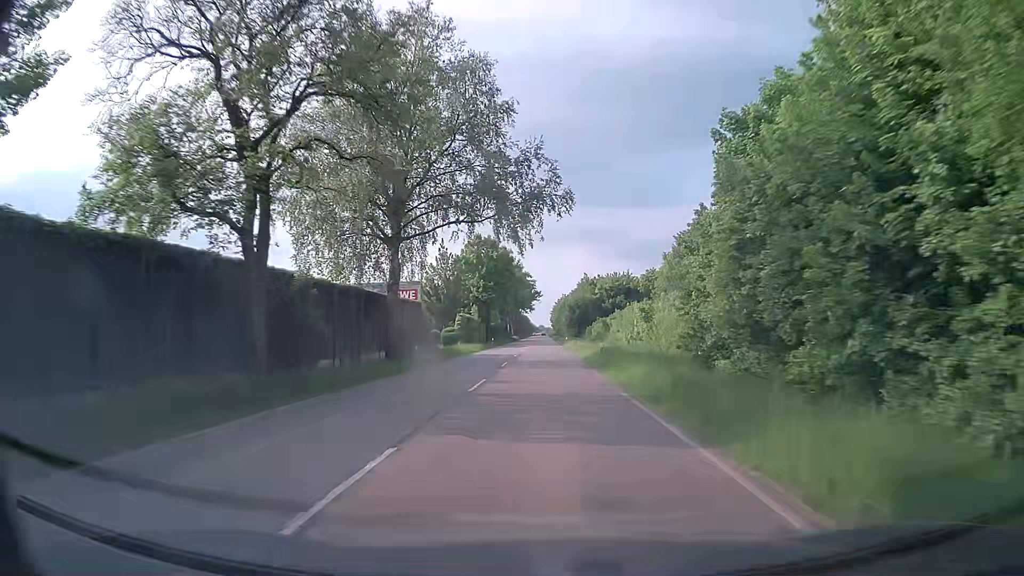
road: secondary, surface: asphalt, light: Day
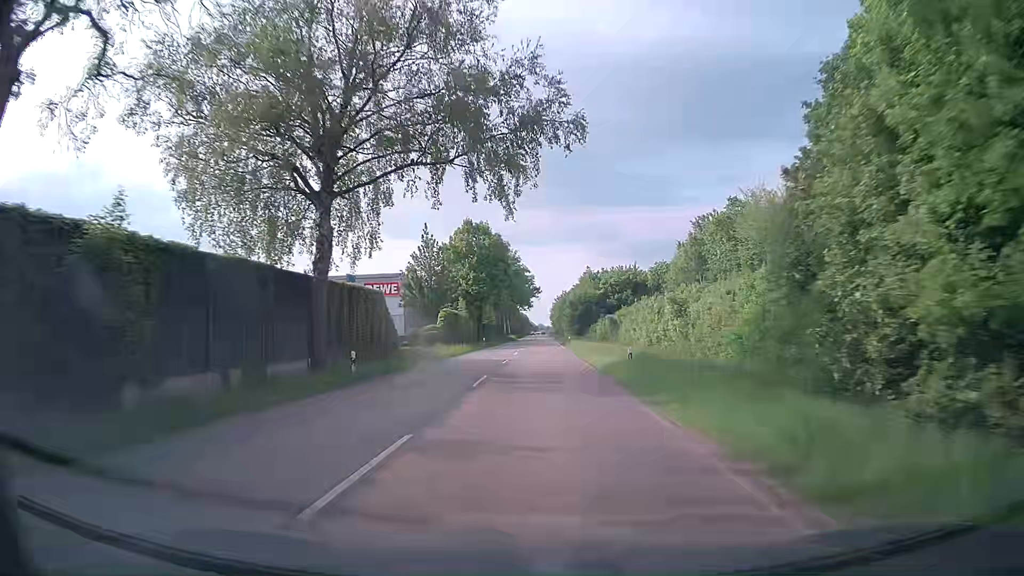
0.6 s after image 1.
(+0.1, +11.0) m; +1°
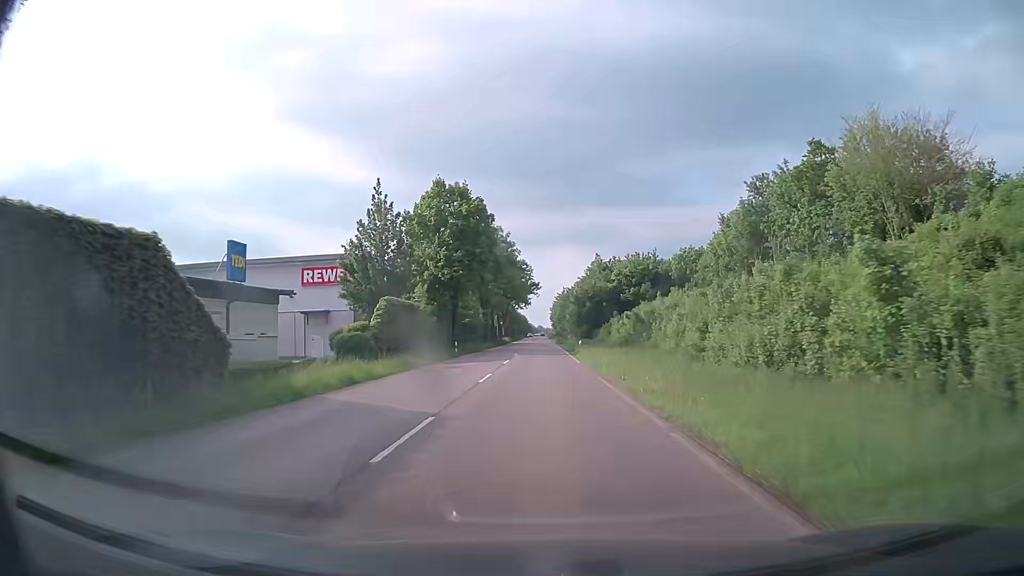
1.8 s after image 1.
(-0.1, +21.9) m; 0°
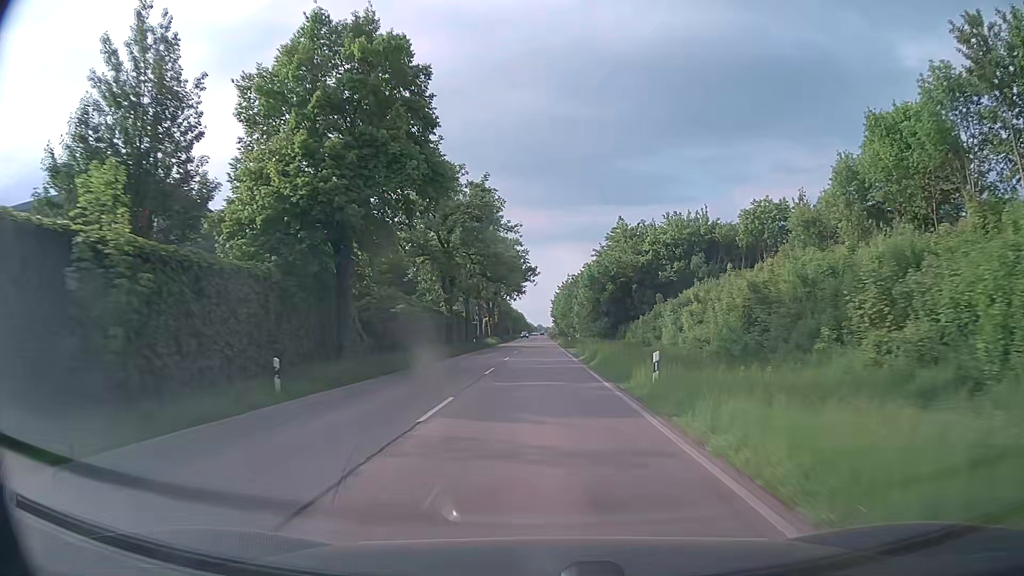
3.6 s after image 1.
(-0.1, +32.8) m; 0°
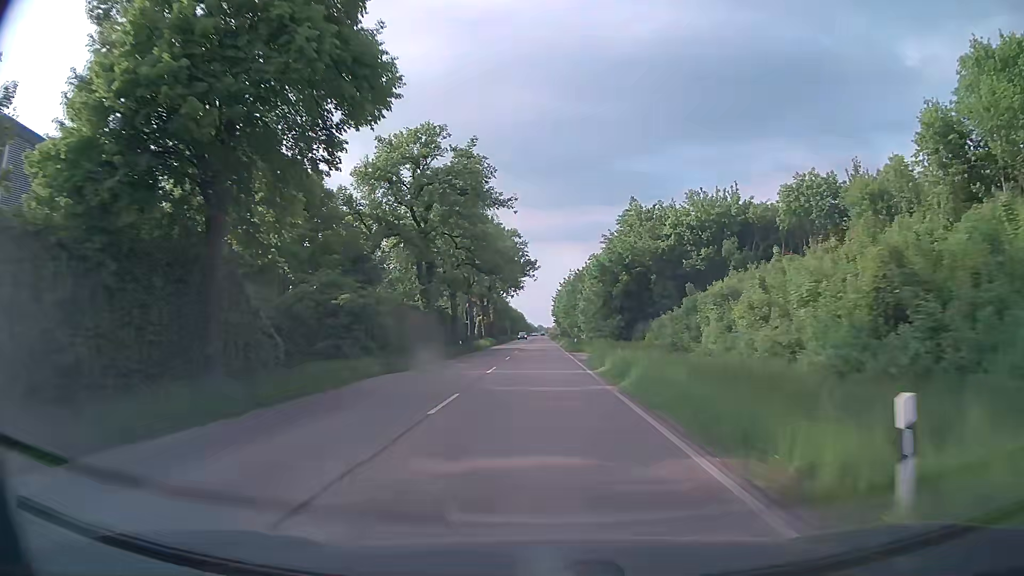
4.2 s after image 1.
(0.0, +10.9) m; 0°
(0, +10) (0, +20) (0, +30) (0, +40) (0, +50) (0, +60) (0, +70) (0, +80) (0, +90) (0, +100) m
